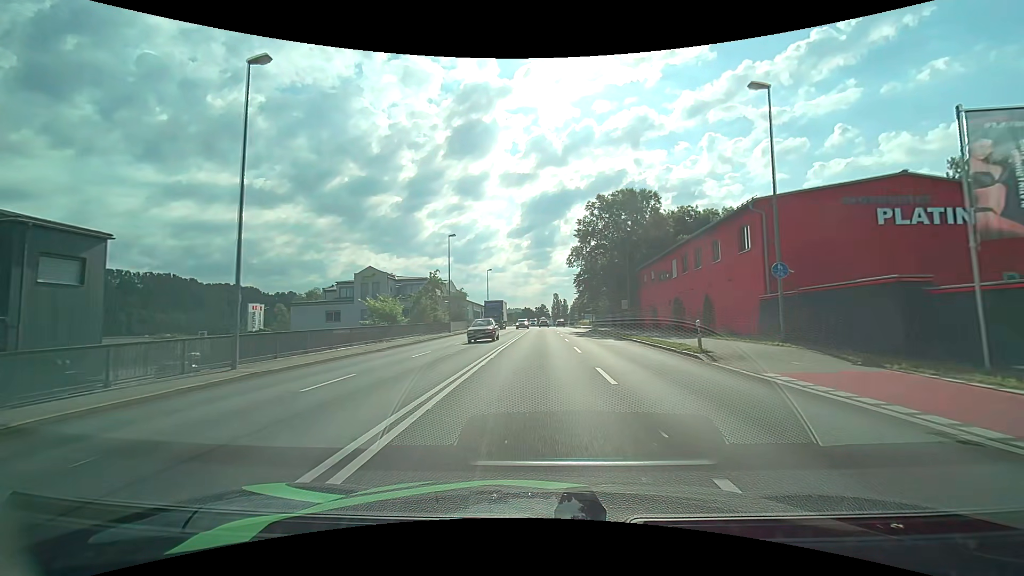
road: primary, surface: asphalt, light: Day
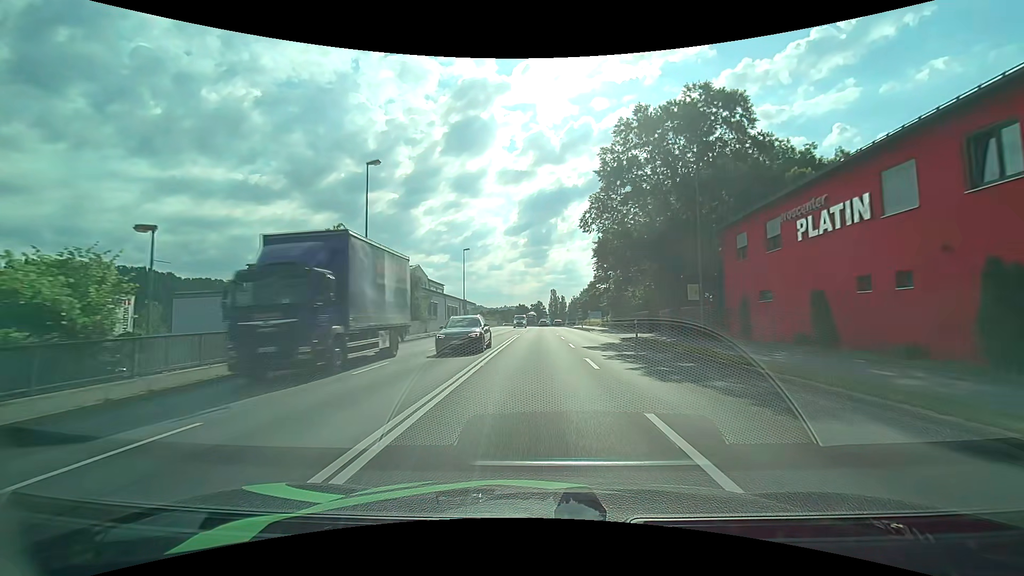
(+0.1, +24.4) m; 0°
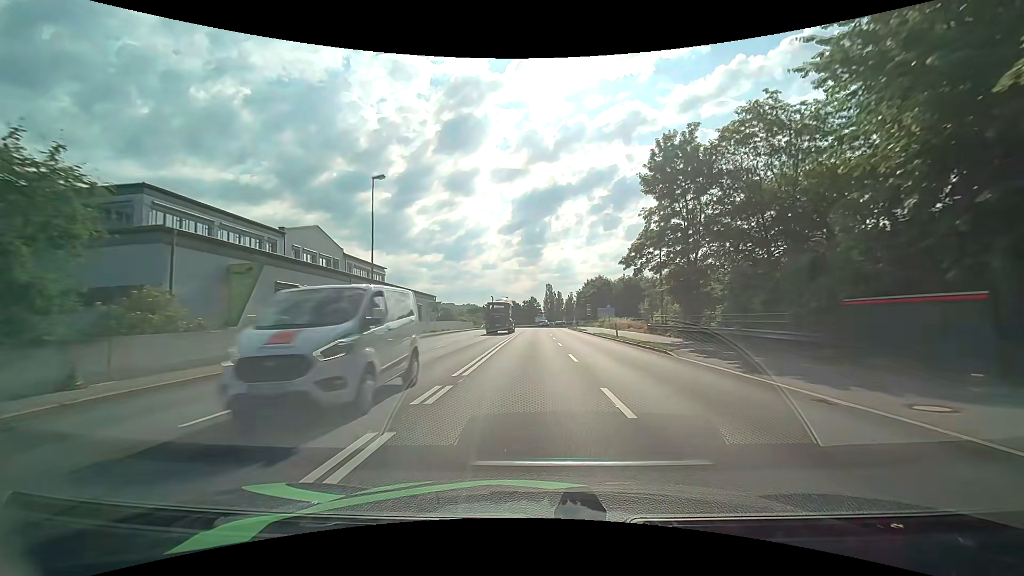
(+0.3, +33.4) m; +1°
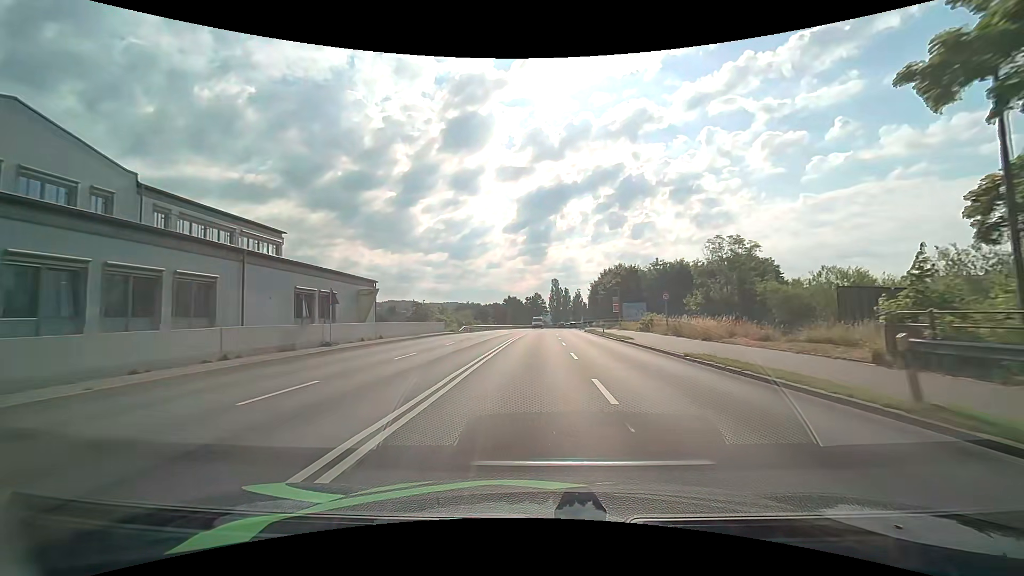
(0.0, +26.0) m; -1°
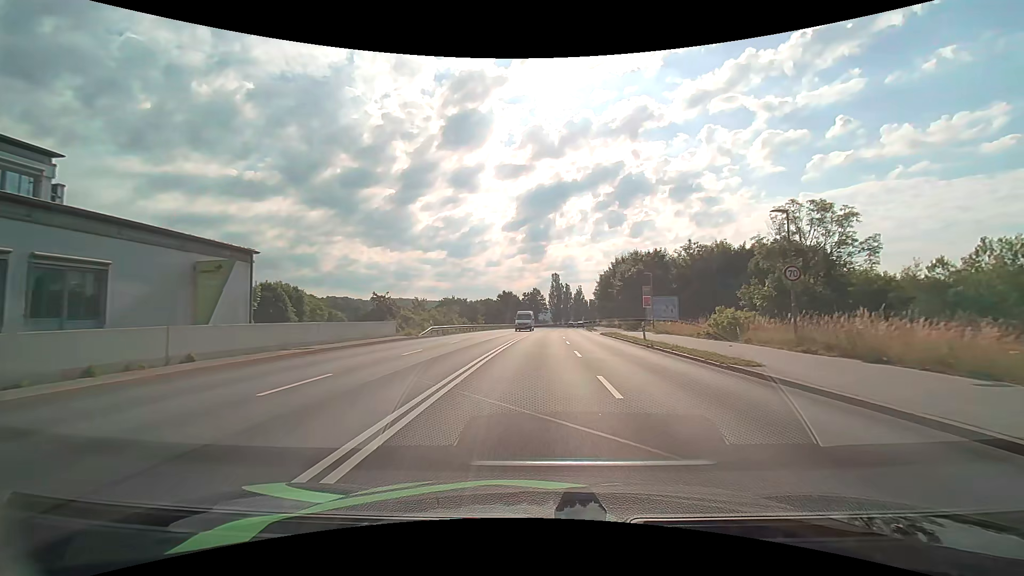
(+0.1, +17.7) m; 0°
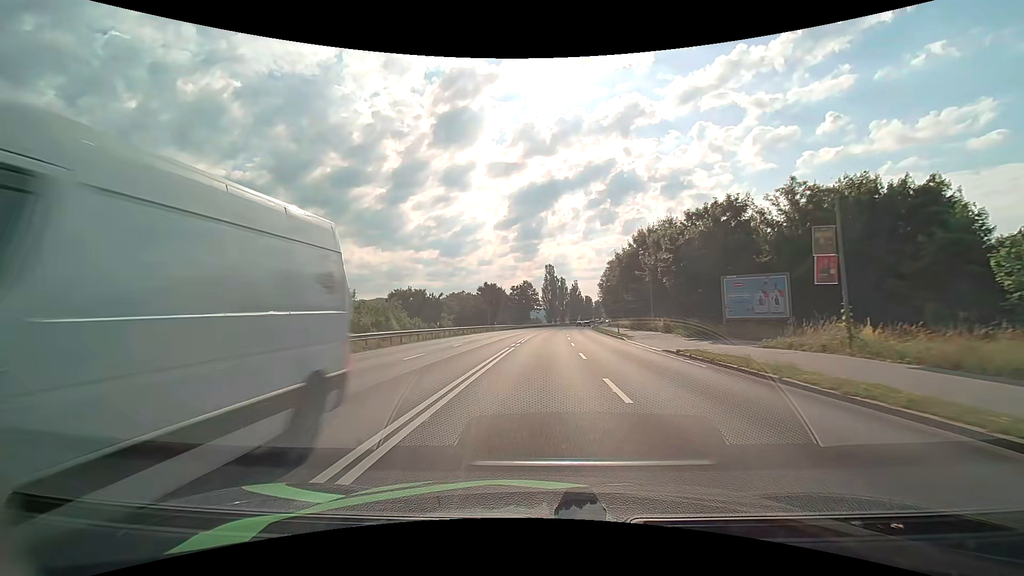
(+0.2, +27.3) m; +1°
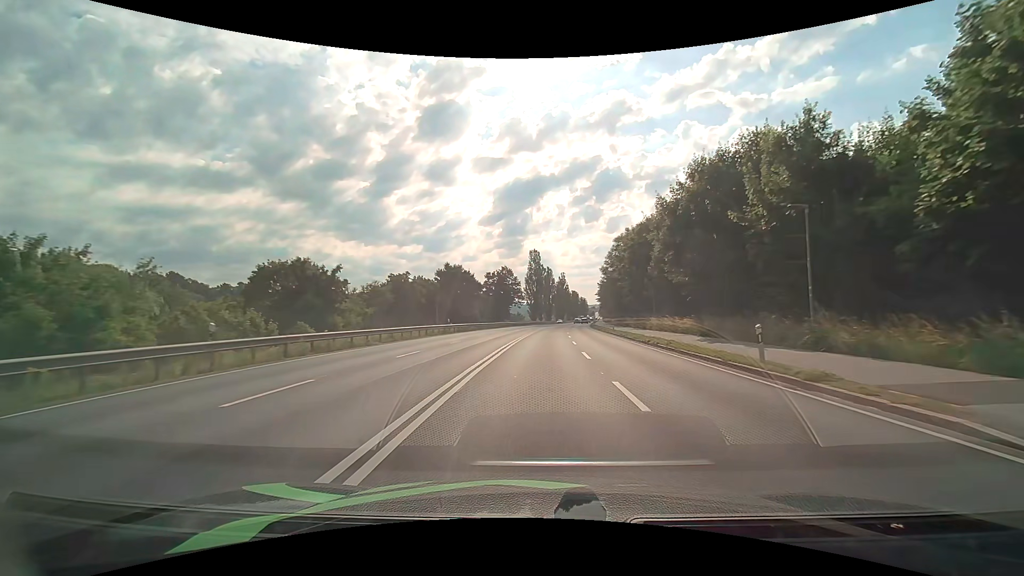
(+0.3, +28.1) m; +2°
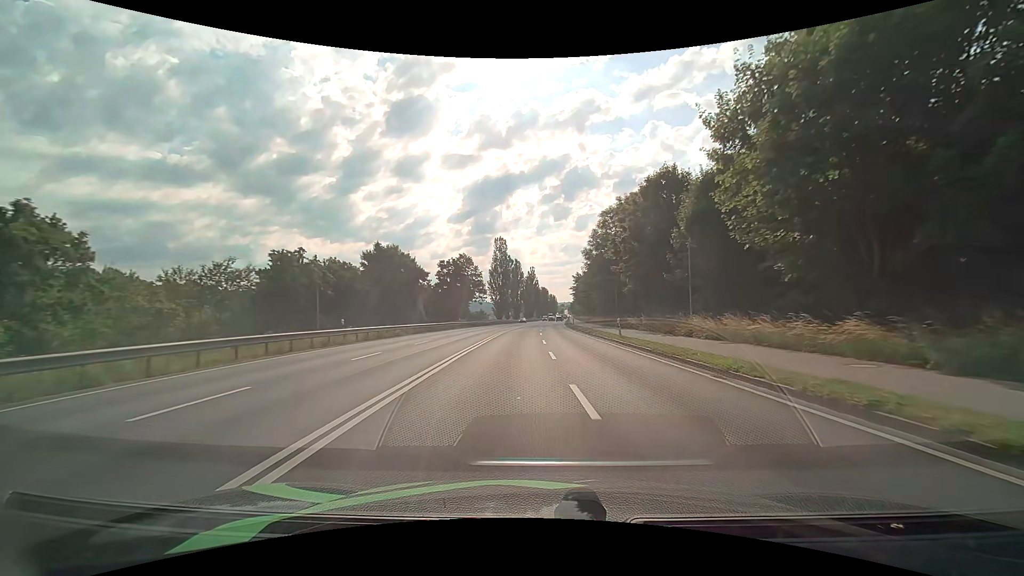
(+0.6, +18.6) m; +3°
(0, +10) (+1, +20) (+1, +30) (+1, +40) (+2, +50) (+2, +60) (+2, +70) (+3, +80) (+3, +90) (+4, +100) m
